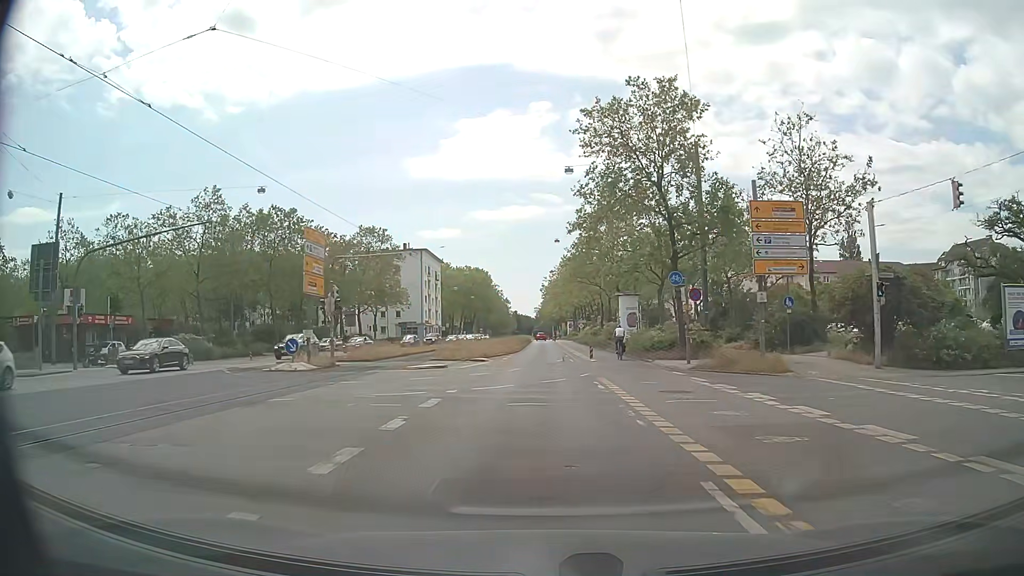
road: primary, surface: asphalt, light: Day
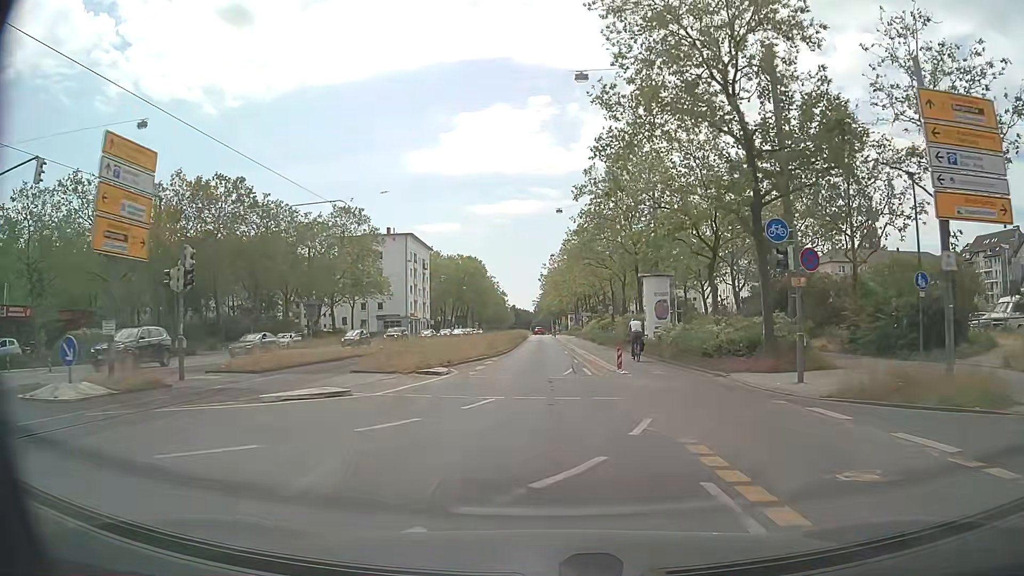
(0.0, +13.1) m; 0°
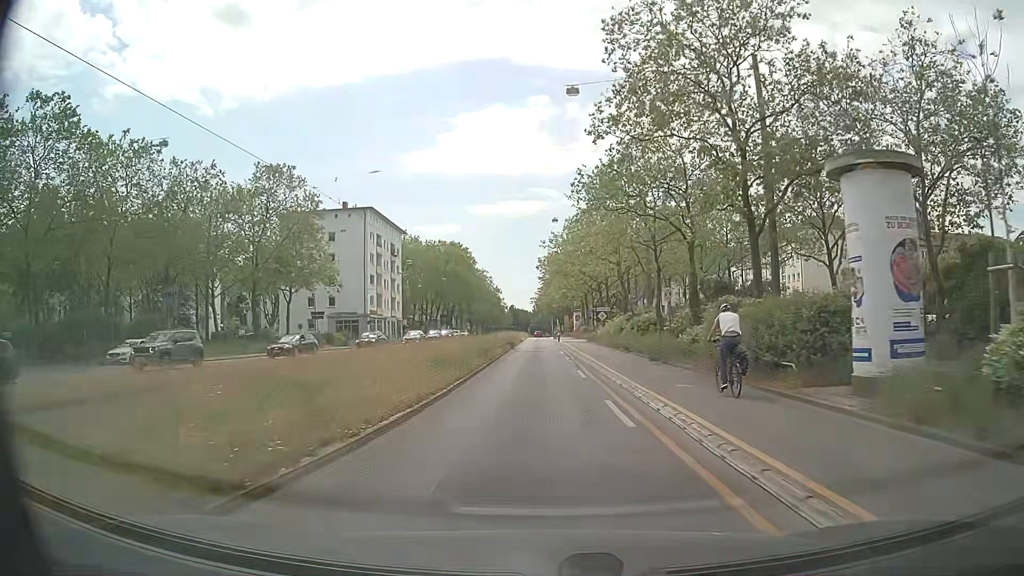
(+0.1, +26.1) m; 0°
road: secondary
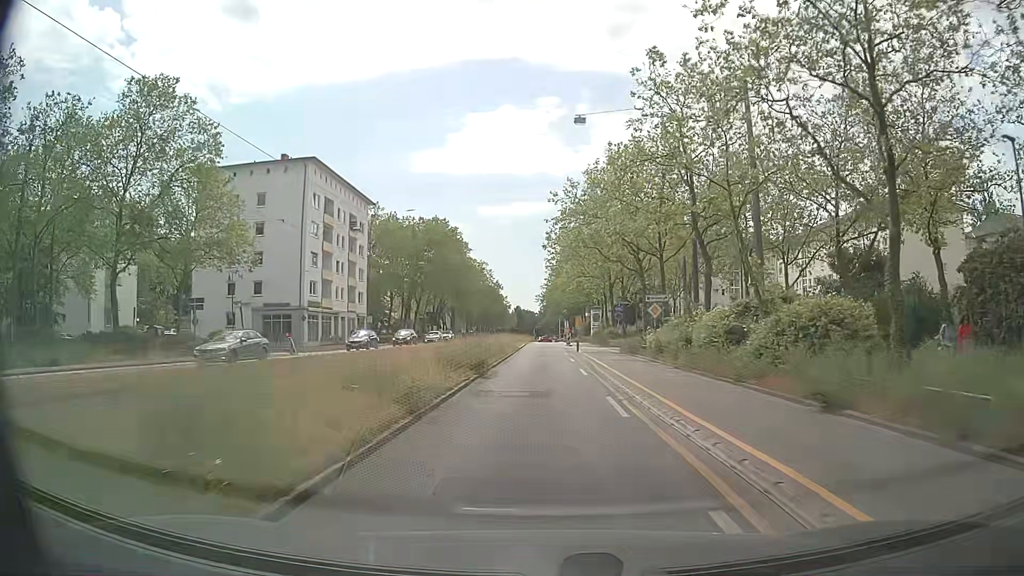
(-0.2, +25.8) m; -1°
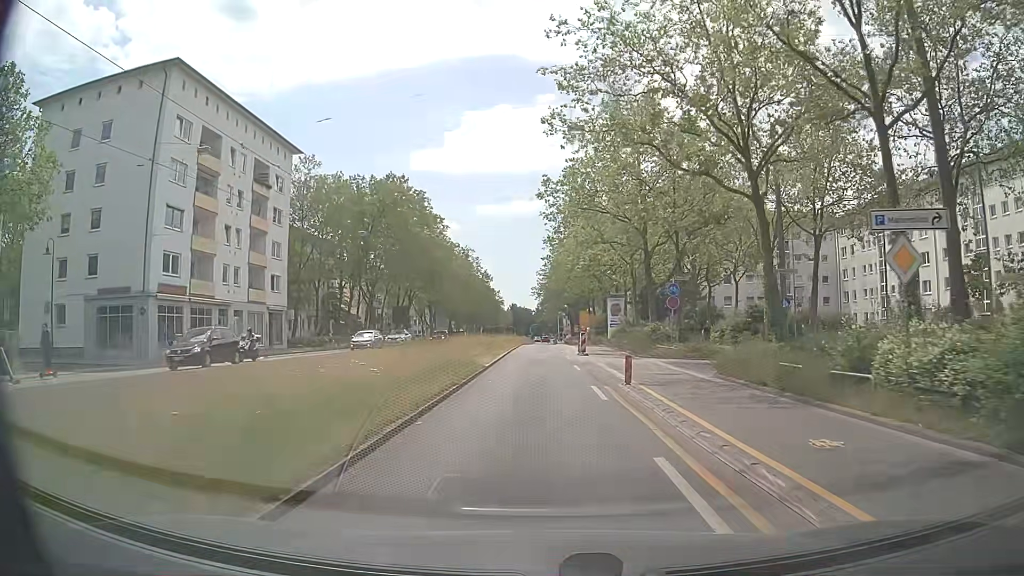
(+0.1, +25.8) m; +1°
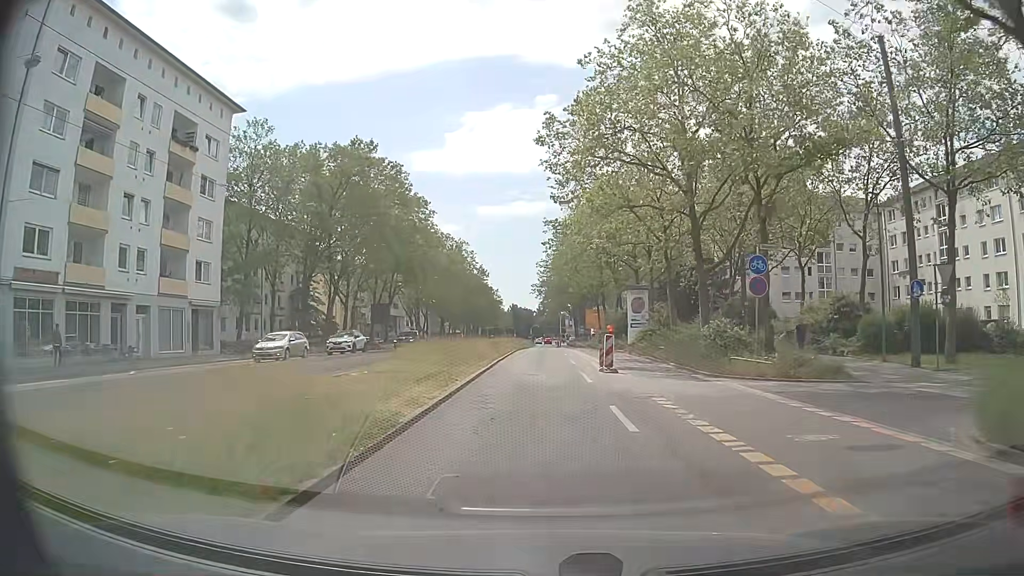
(-0.1, +13.1) m; 0°
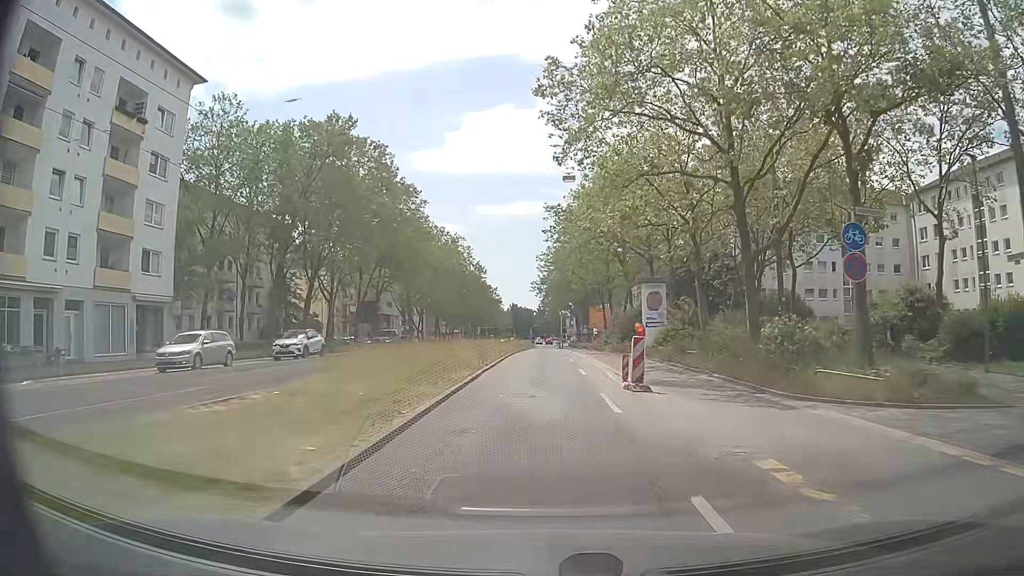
(-0.1, +6.6) m; 0°
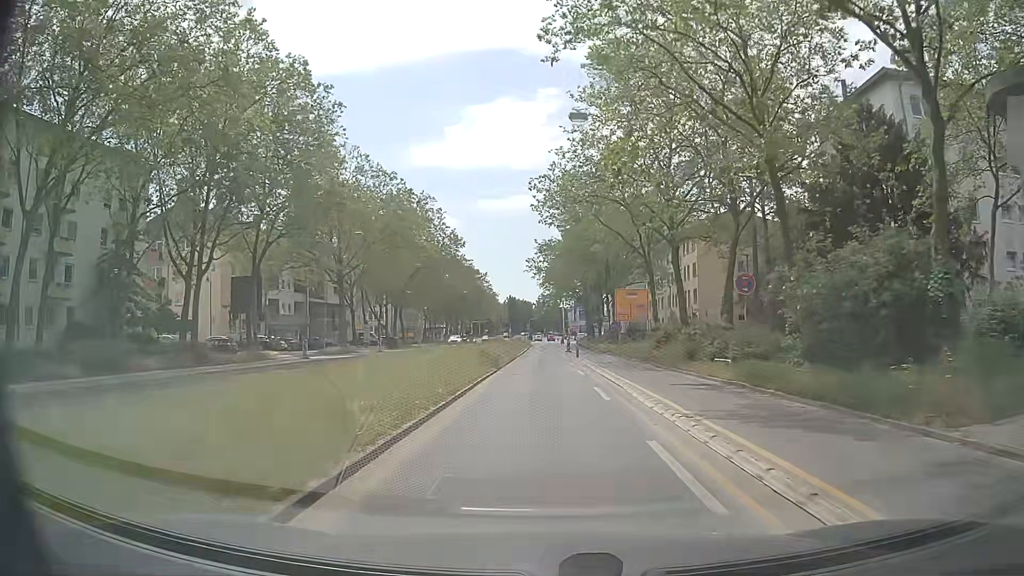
(-0.1, +33.2) m; 0°
(0, +10) (0, +20) (0, +30) (0, +40) (0, +50) (0, +60) (0, +70) (0, +80) (0, +90) (0, +100) m
